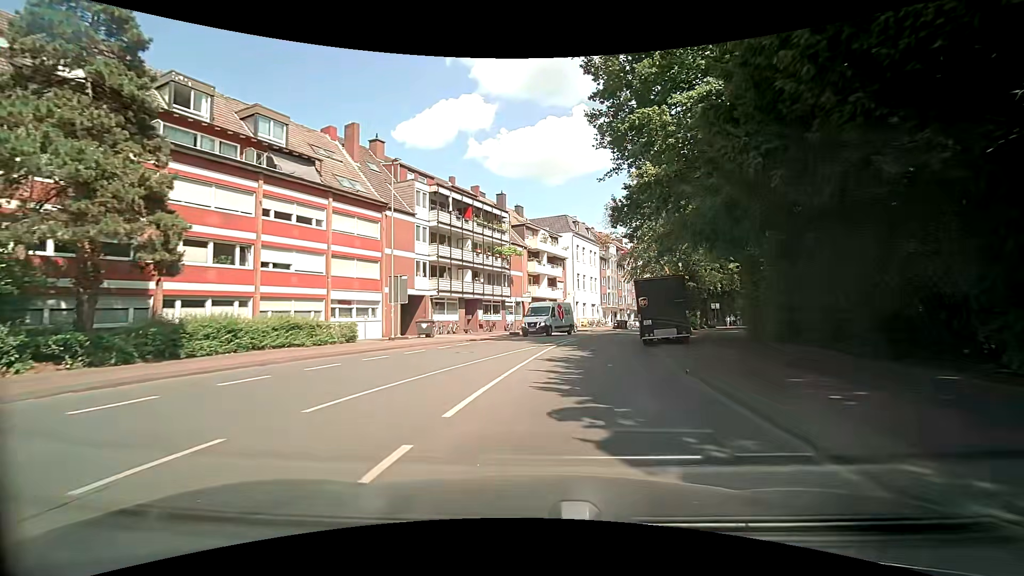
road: secondary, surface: asphalt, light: Day
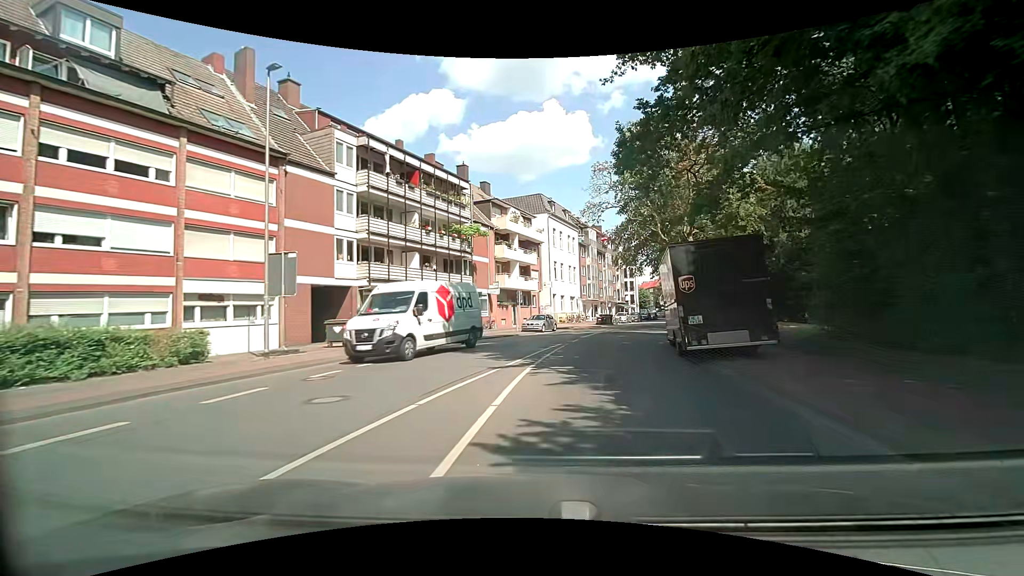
(+0.3, +10.5) m; +2°
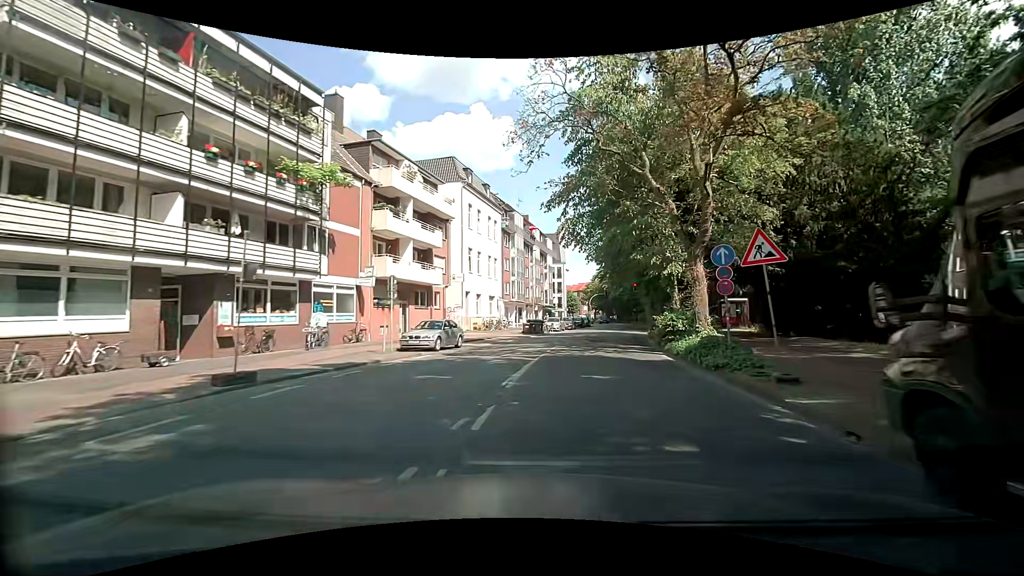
(+1.3, +16.0) m; +9°
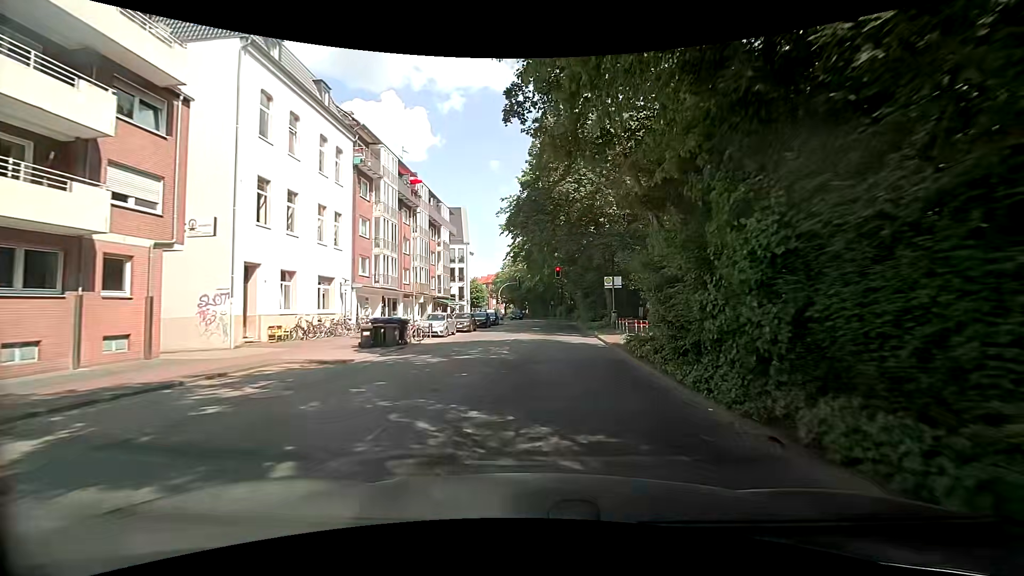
(+2.8, +21.5) m; +10°
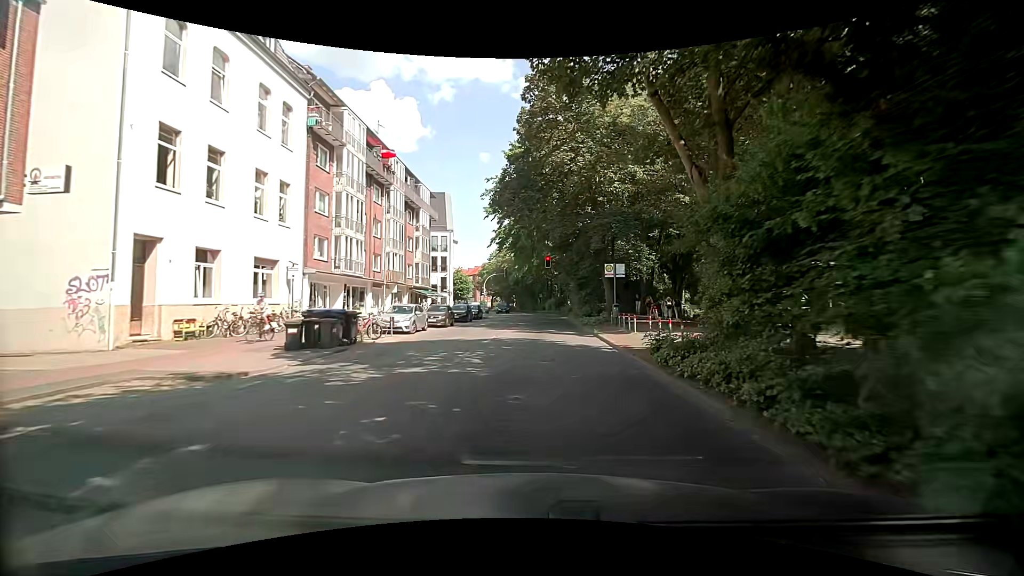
(+0.1, +5.2) m; 0°
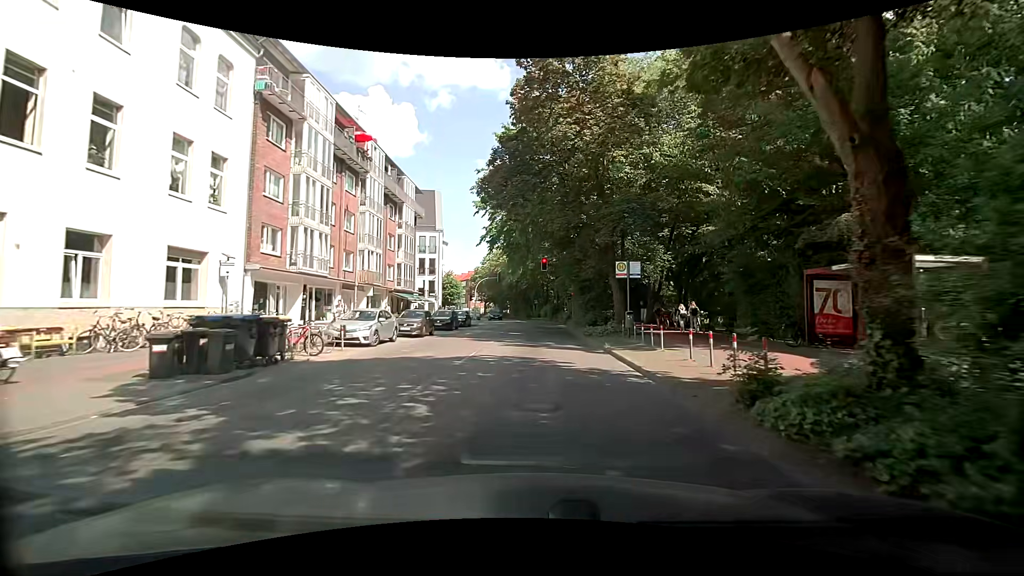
(+0.1, +5.2) m; +4°
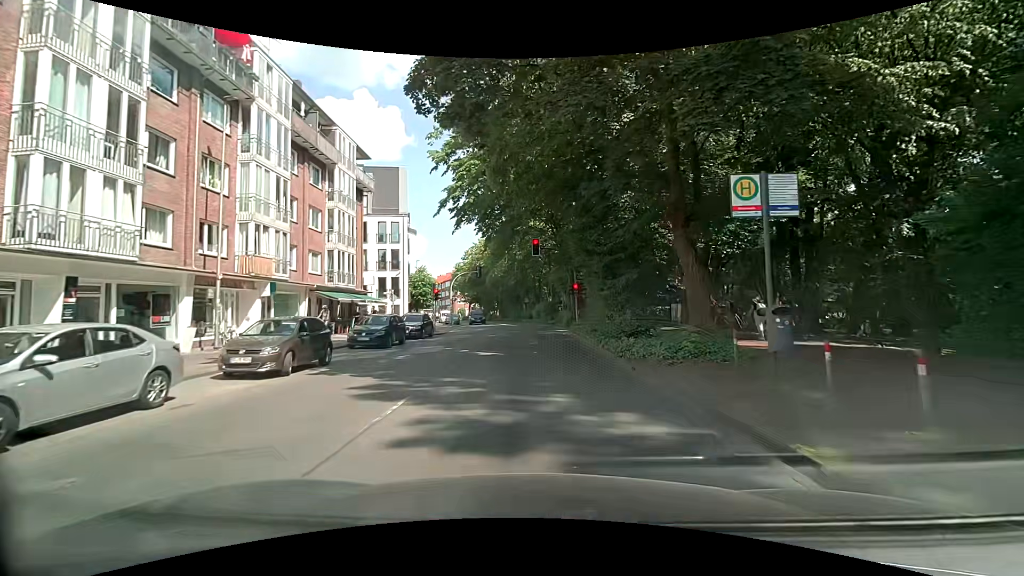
(0.0, +13.6) m; +1°
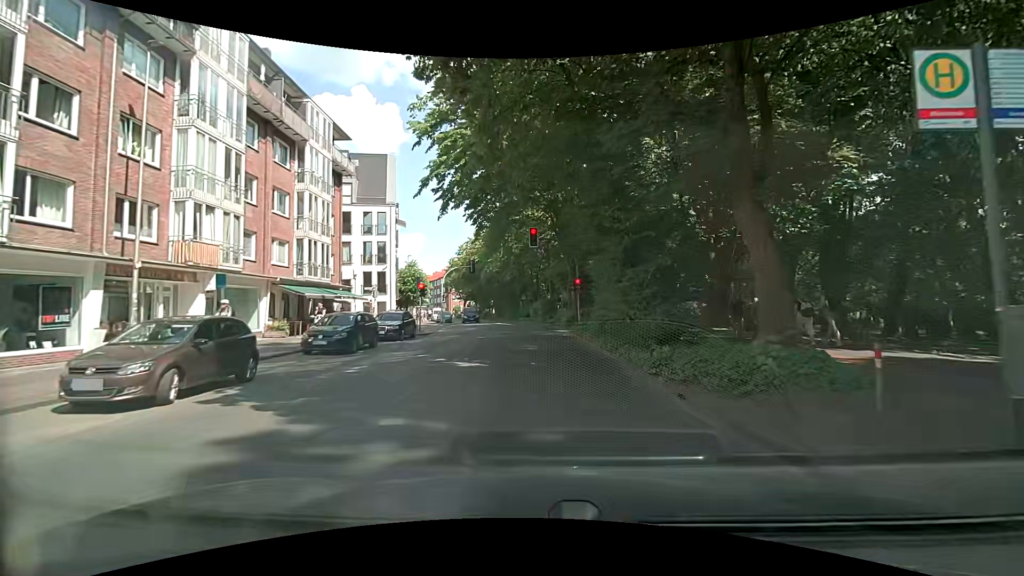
(0.0, +3.9) m; 0°
